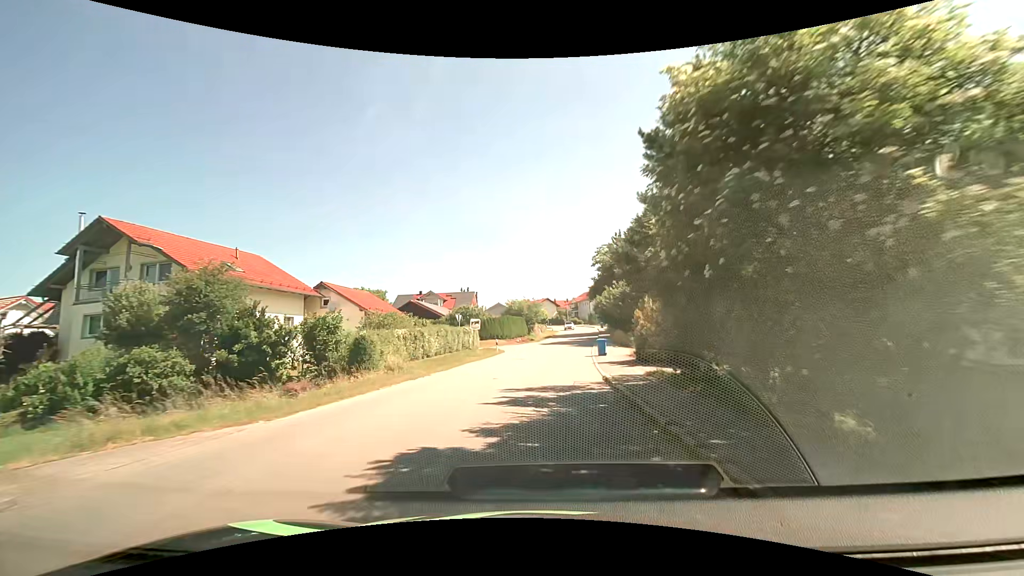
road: tertiary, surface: asphalt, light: Day
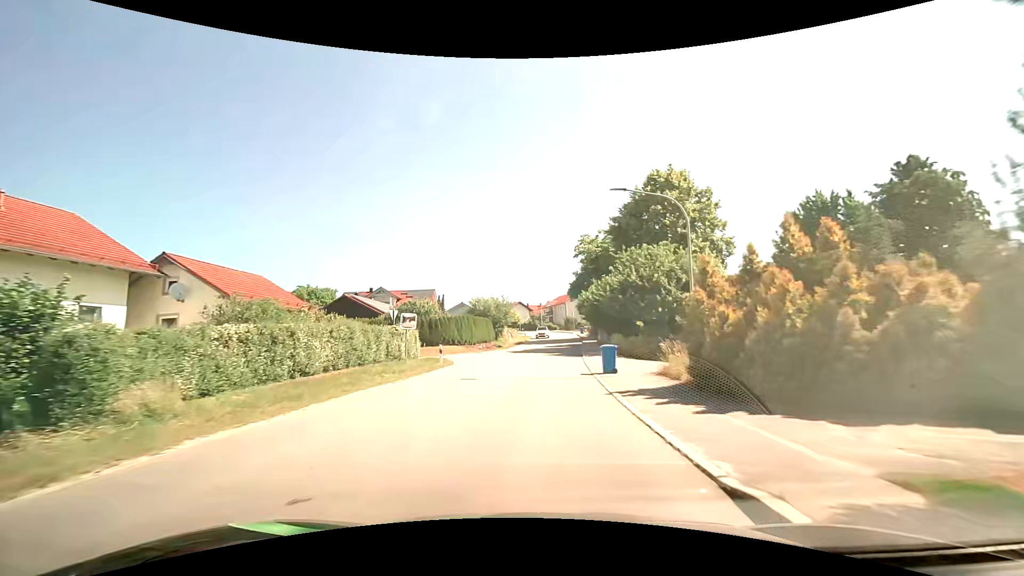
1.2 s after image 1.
(+0.4, +13.4) m; +4°
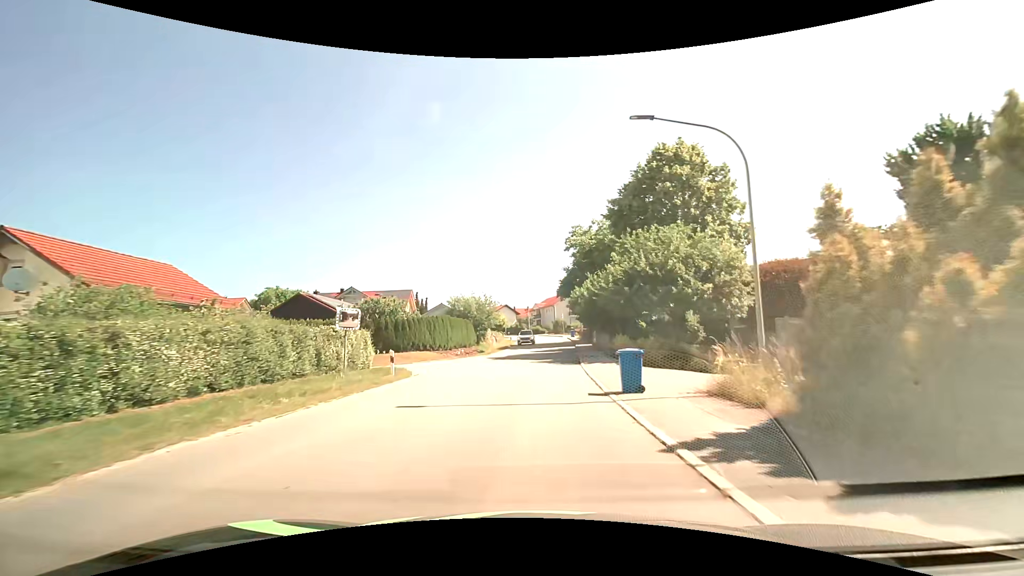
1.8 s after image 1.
(+0.1, +6.6) m; +1°
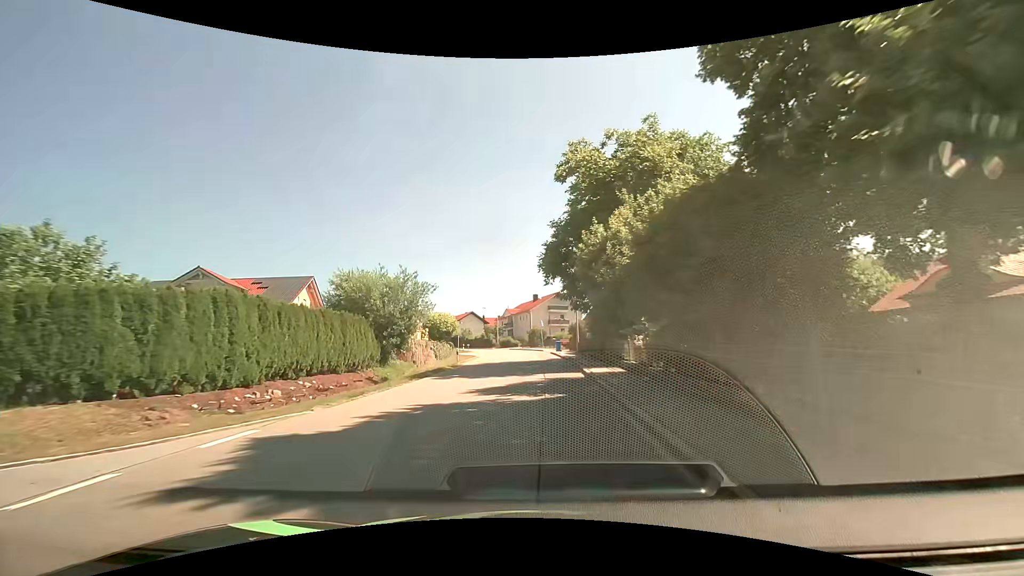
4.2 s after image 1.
(+0.8, +25.8) m; +3°
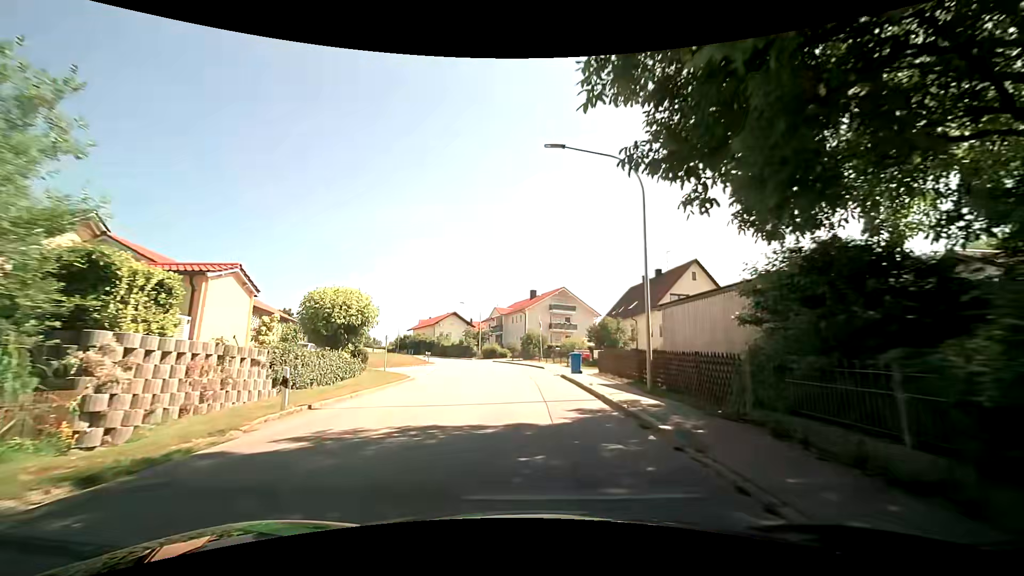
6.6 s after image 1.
(+0.4, +24.5) m; +1°
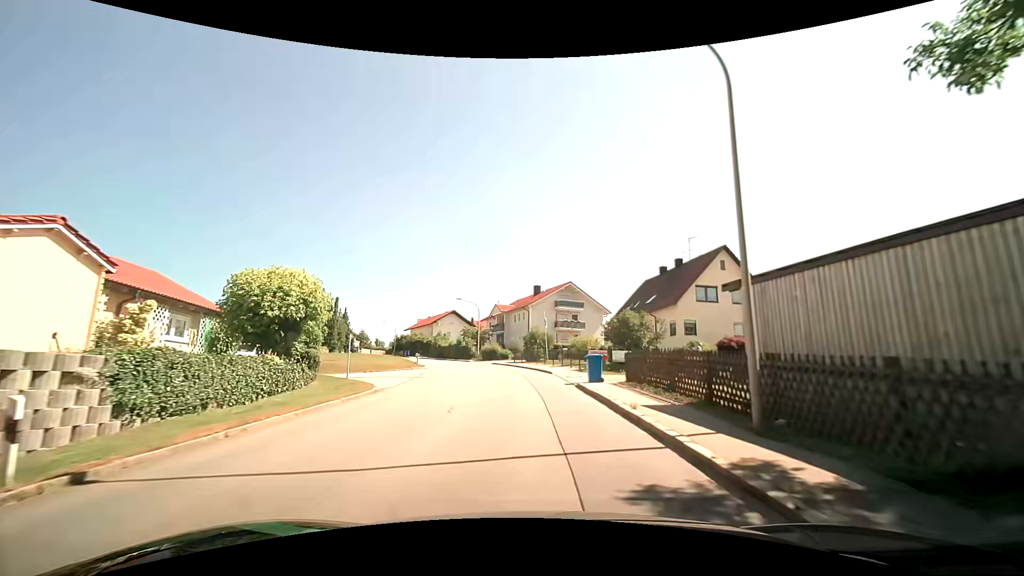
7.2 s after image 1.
(0.0, +6.2) m; 0°
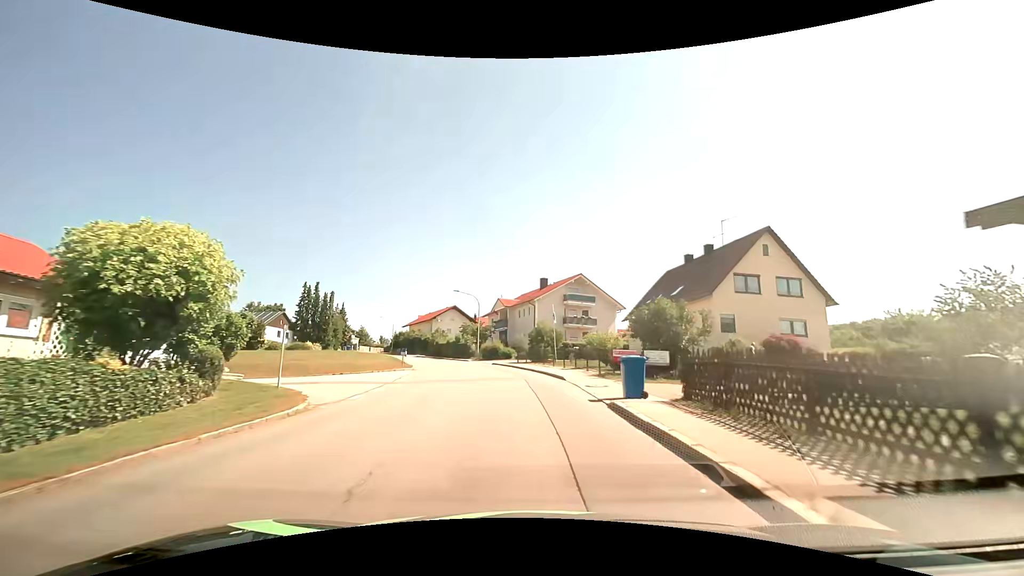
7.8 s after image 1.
(-0.1, +6.4) m; -1°
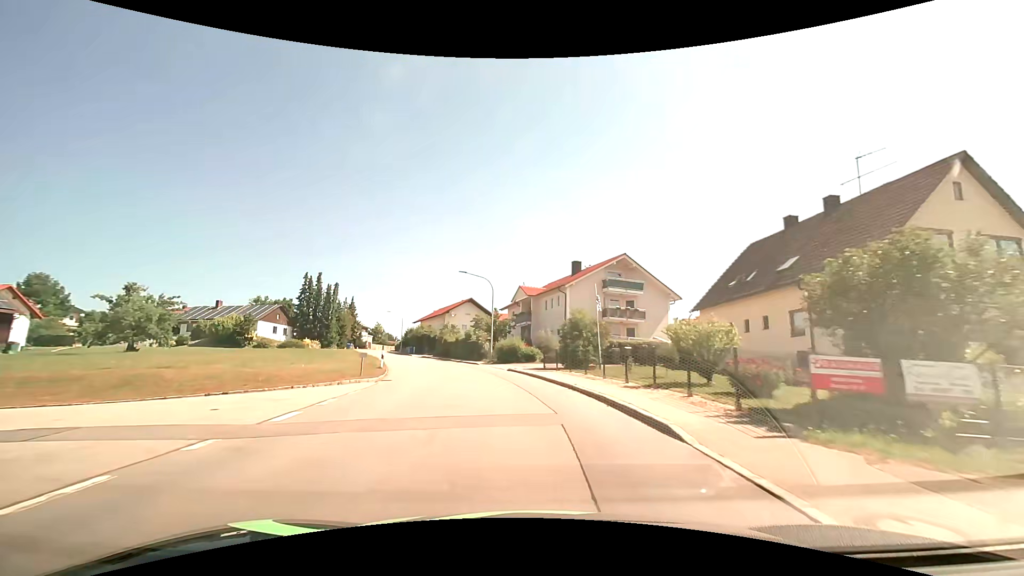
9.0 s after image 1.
(-0.2, +13.1) m; -3°
(0, +10) (-1, +20) (-3, +30) (-6, +39) (-9, +49) (-13, +58) (-17, +67) (-21, +76) (-25, +86) (-28, +95) m
